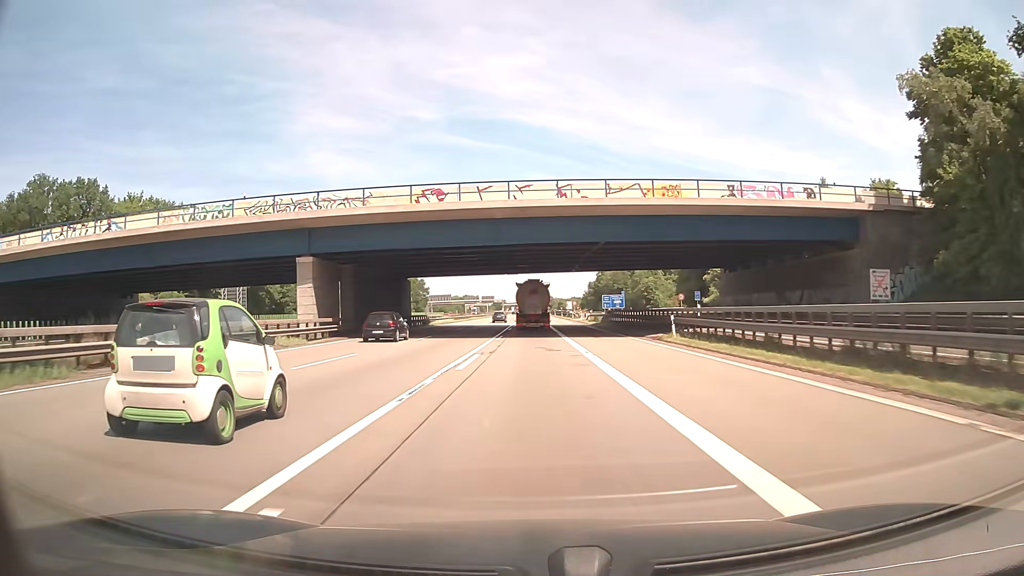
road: motorway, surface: asphalt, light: Day
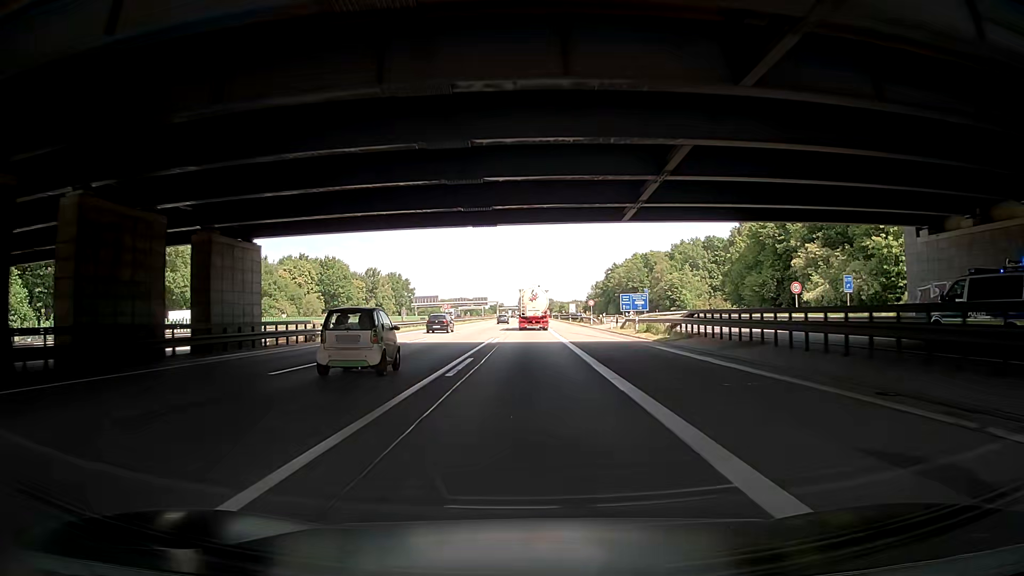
(+0.1, +37.5) m; +1°
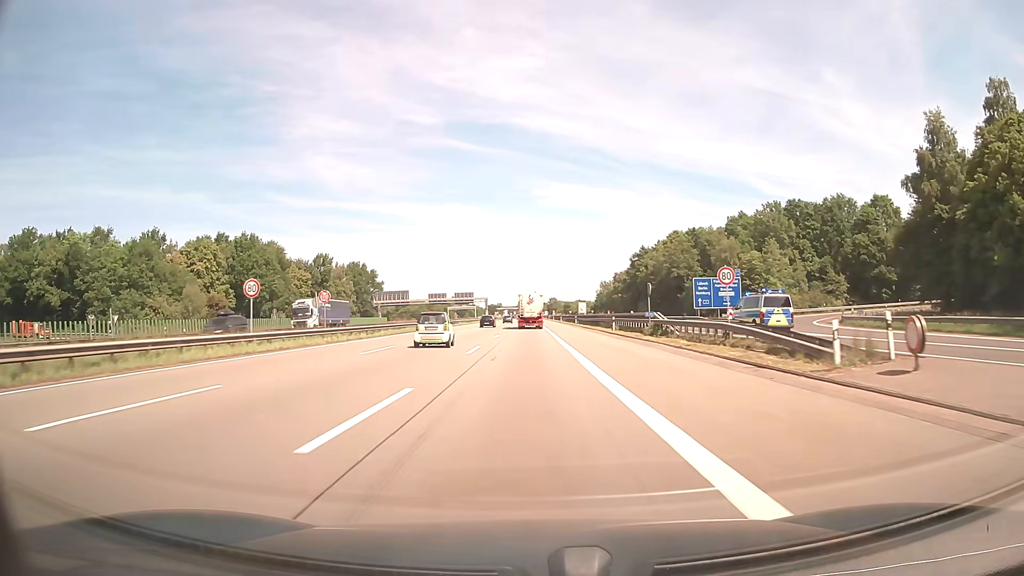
(-0.8, +62.4) m; -1°
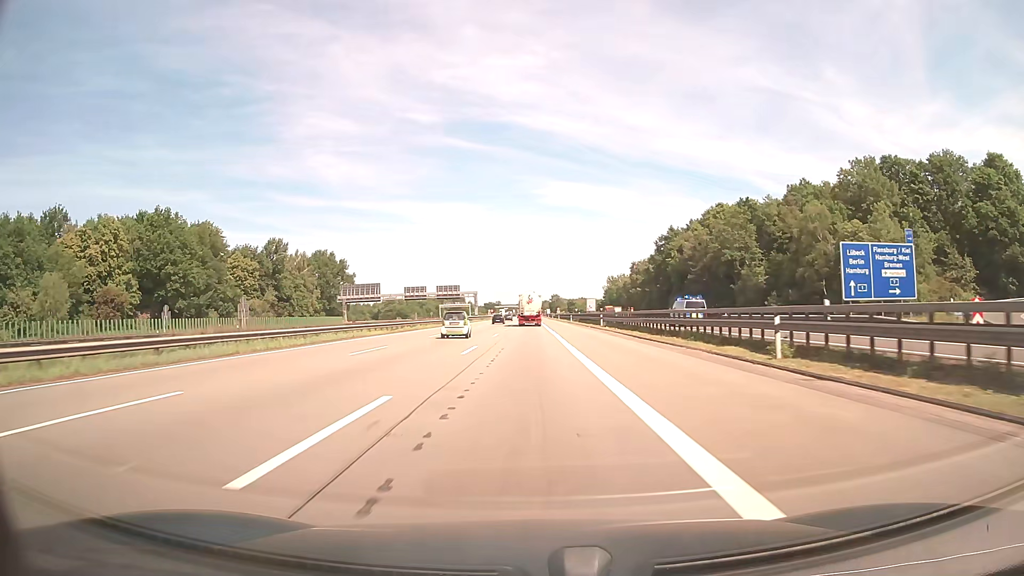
(0.0, +37.5) m; 0°
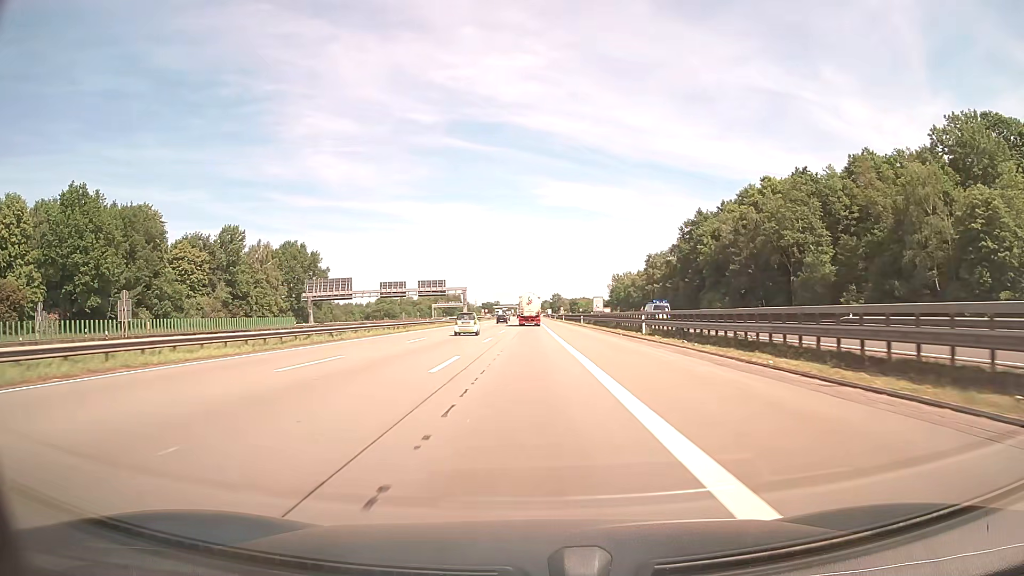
(0.0, +25.0) m; 0°
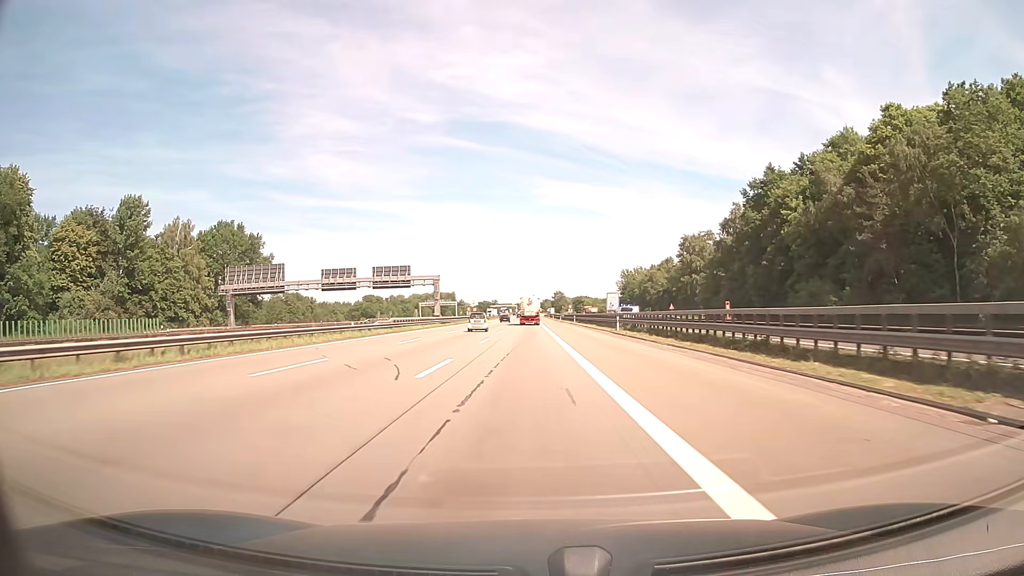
(0.0, +37.5) m; 0°
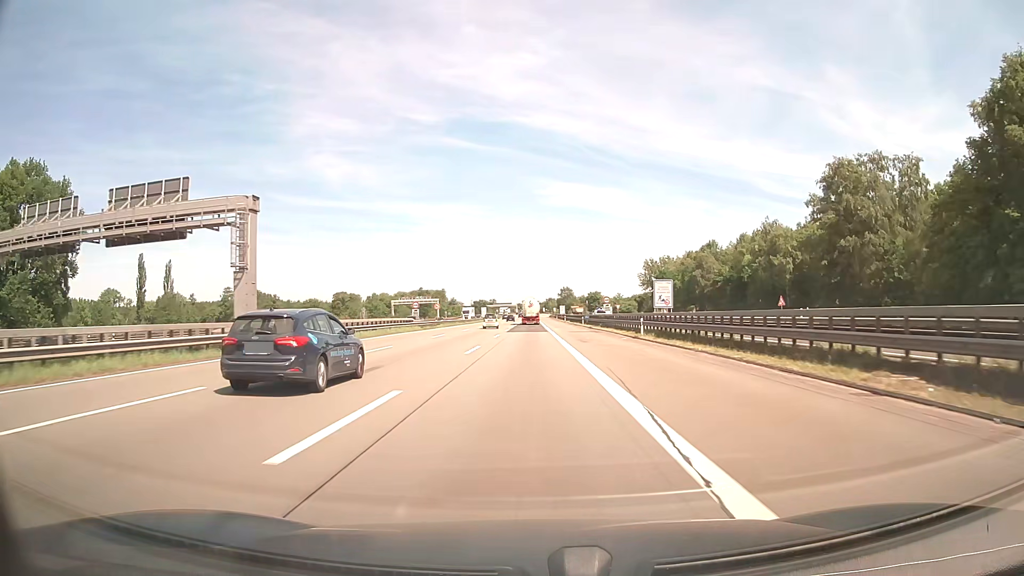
(0.0, +62.5) m; 0°
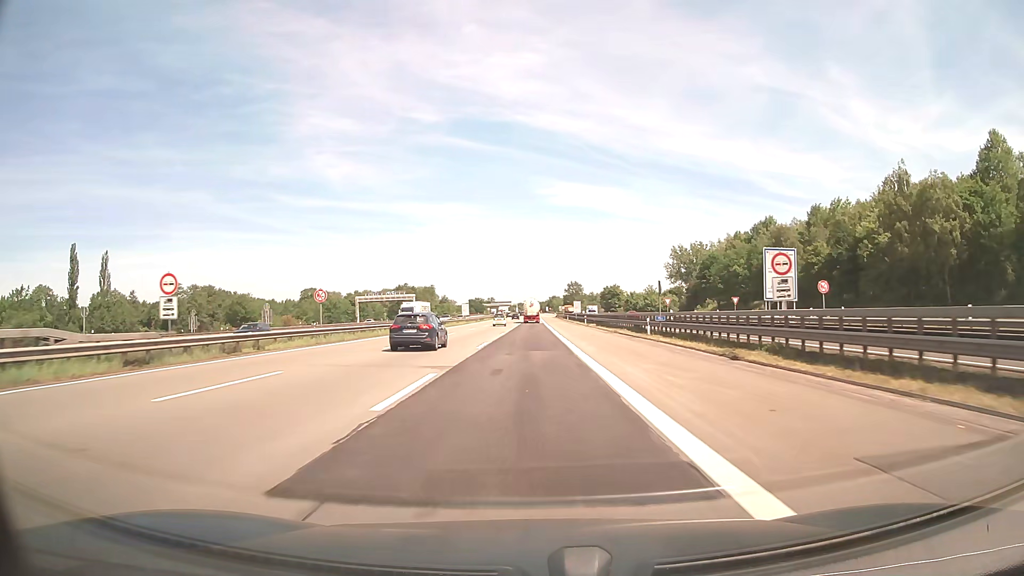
(0.0, +50.0) m; 0°
(0, +10) (0, +20) (0, +30) (0, +40) (0, +50) (0, +60) (0, +70) (0, +80) (0, +90) (0, +100) m
